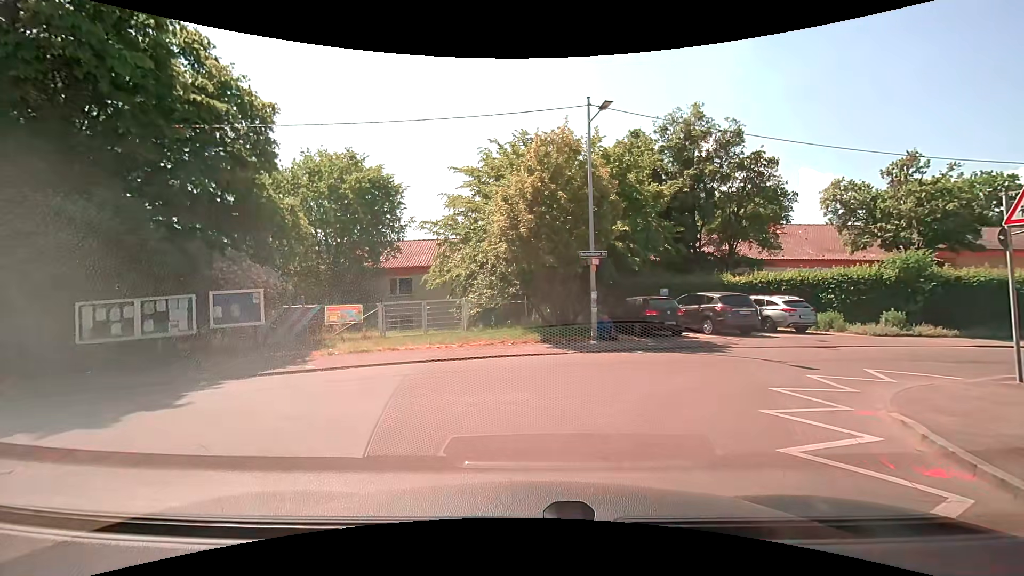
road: residential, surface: asphalt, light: Day
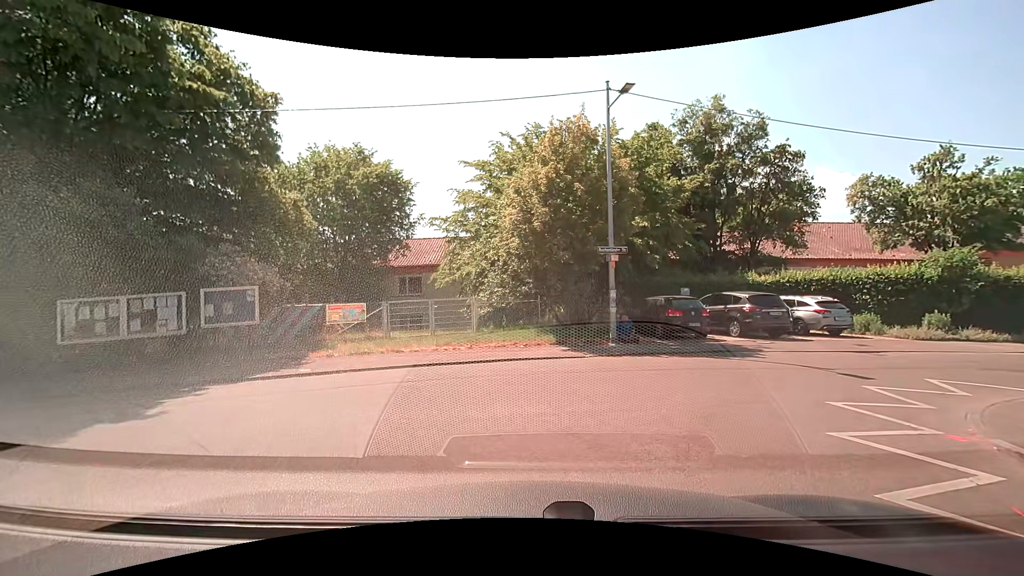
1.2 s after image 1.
(0.0, +1.0) m; 0°
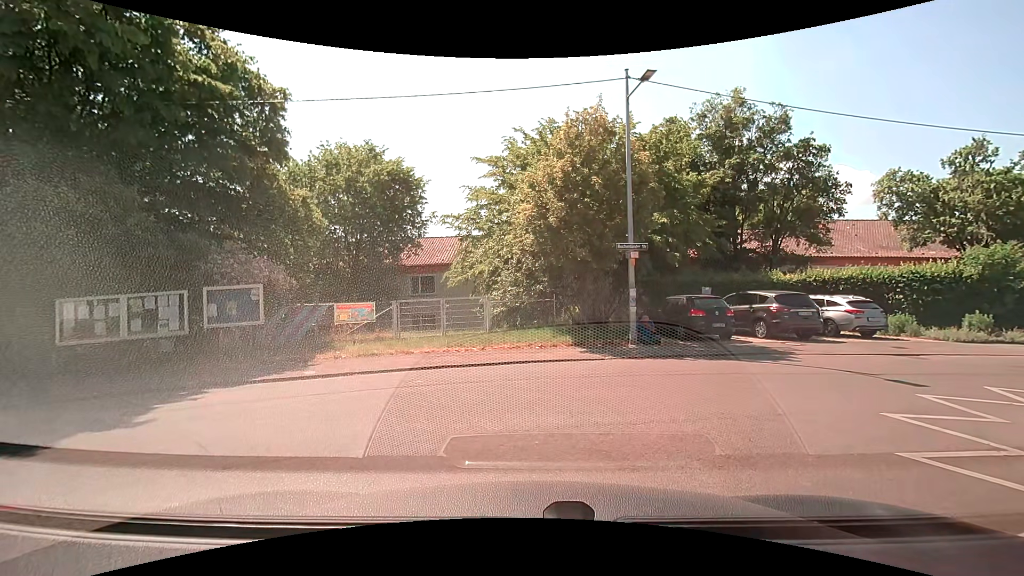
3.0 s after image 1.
(0.0, +0.7) m; 0°
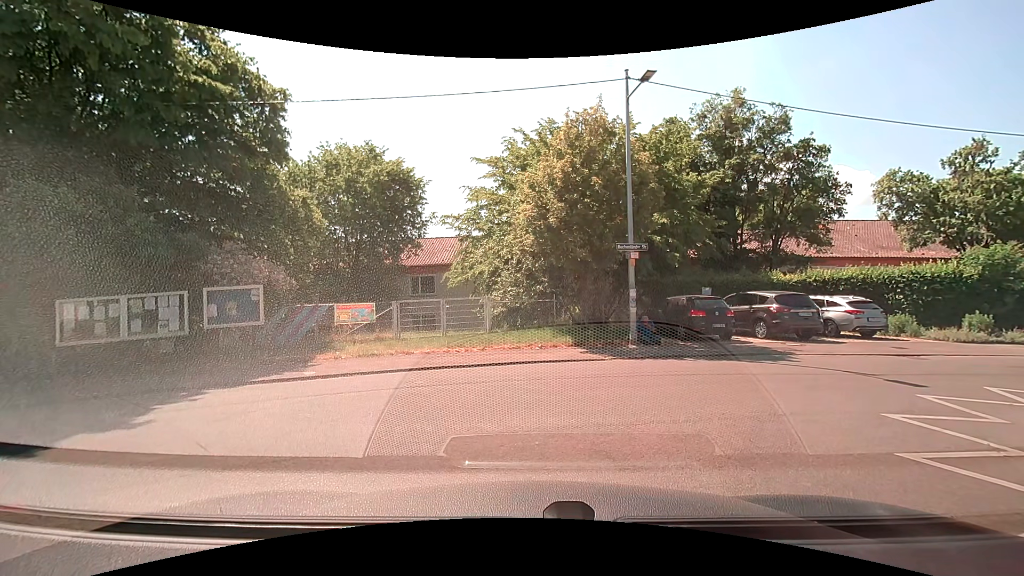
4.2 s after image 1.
(0.0, +0.1) m; 0°
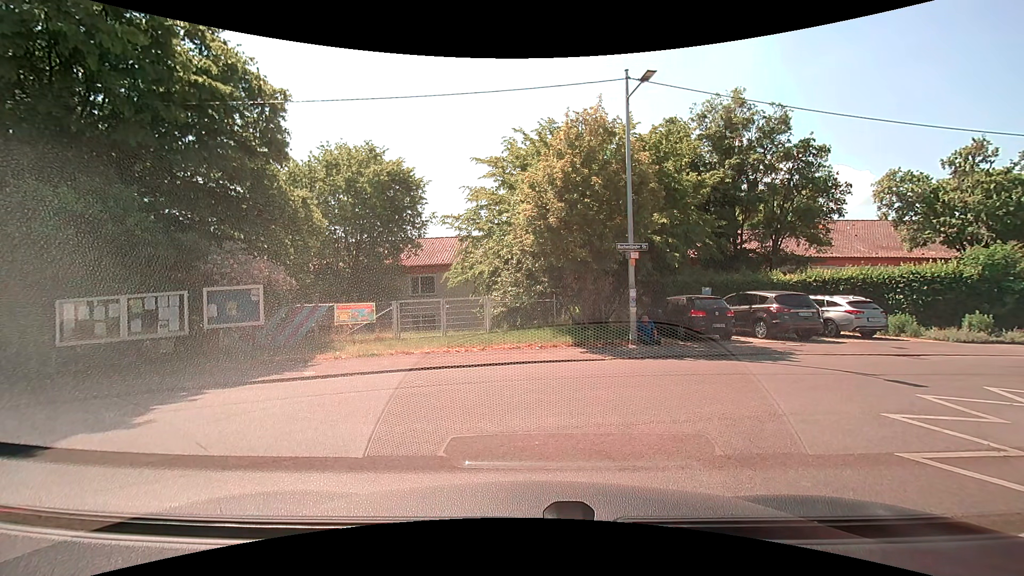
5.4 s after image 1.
(0.0, 0.0) m; 0°
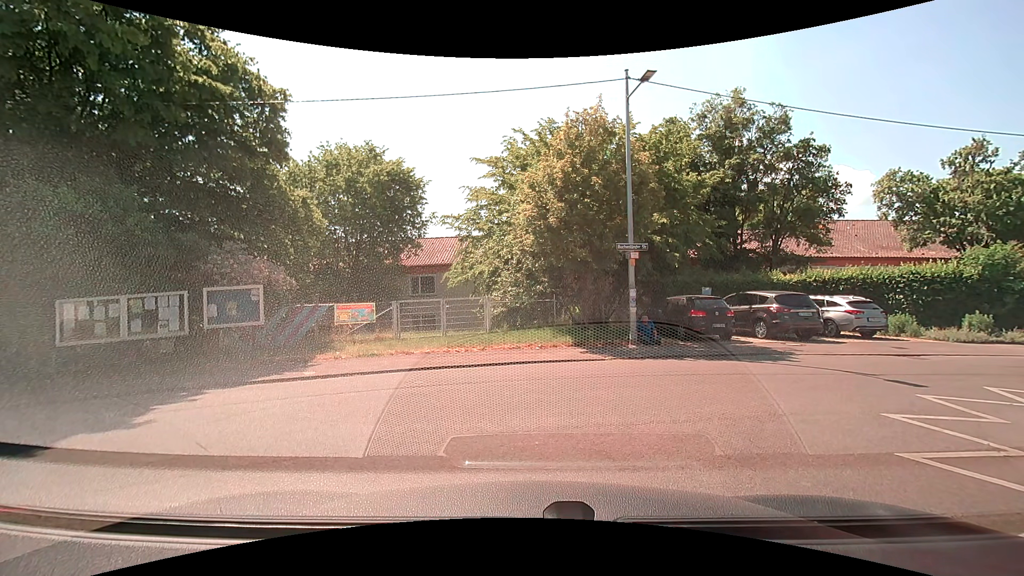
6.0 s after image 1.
(0.0, 0.0) m; 0°
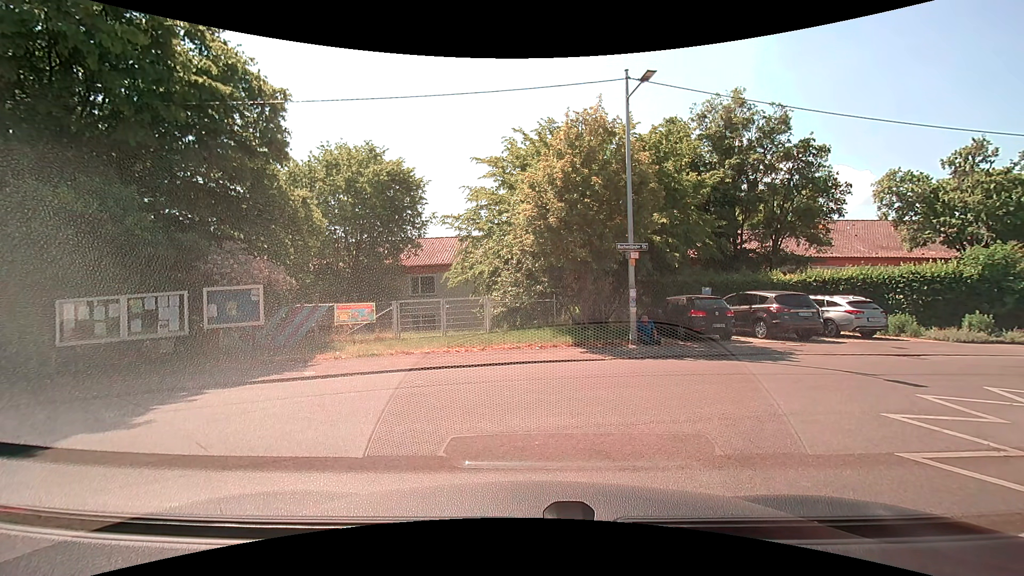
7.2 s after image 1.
(0.0, 0.0) m; 0°
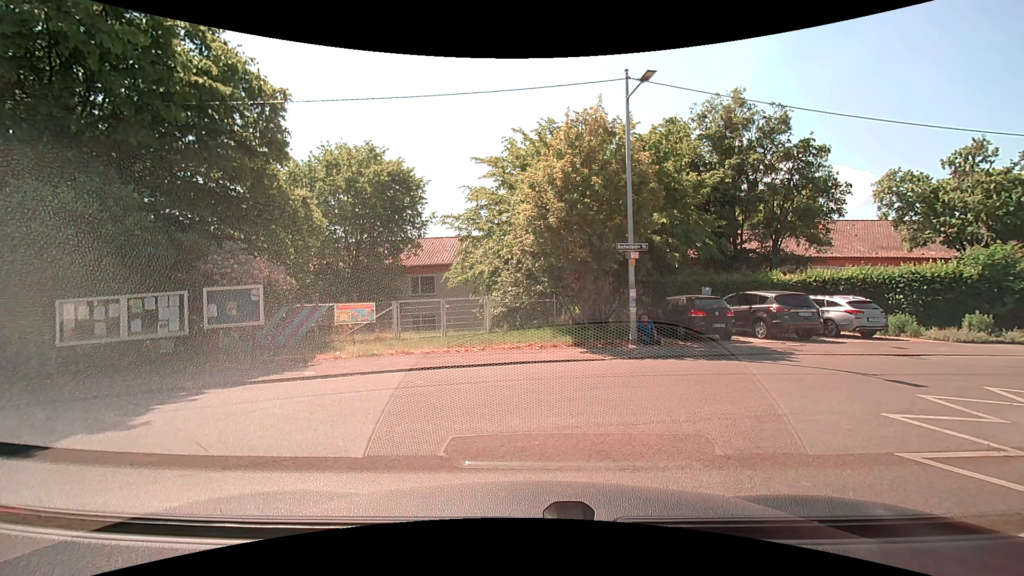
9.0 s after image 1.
(0.0, 0.0) m; 0°
